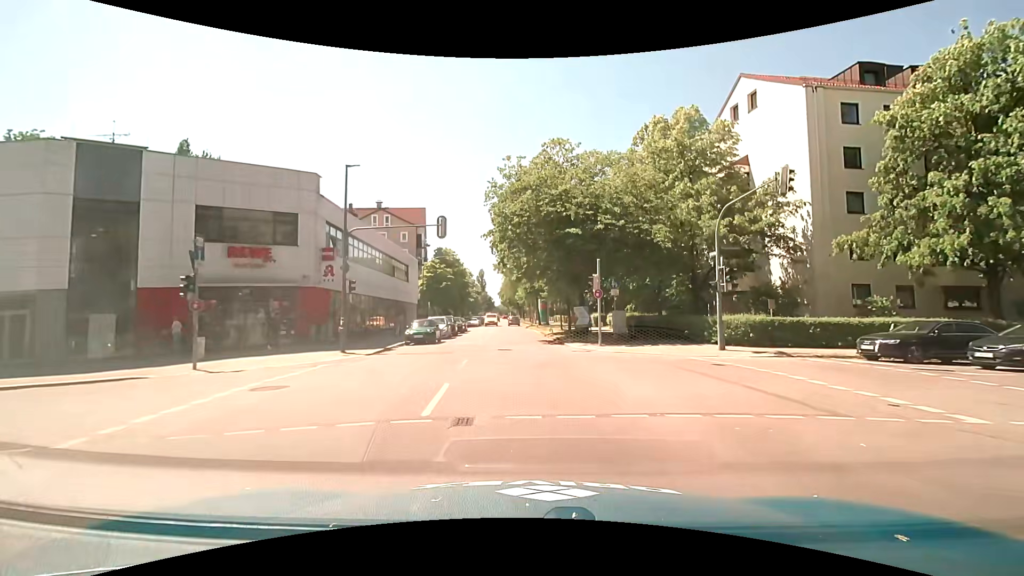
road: tertiary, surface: asphalt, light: Day
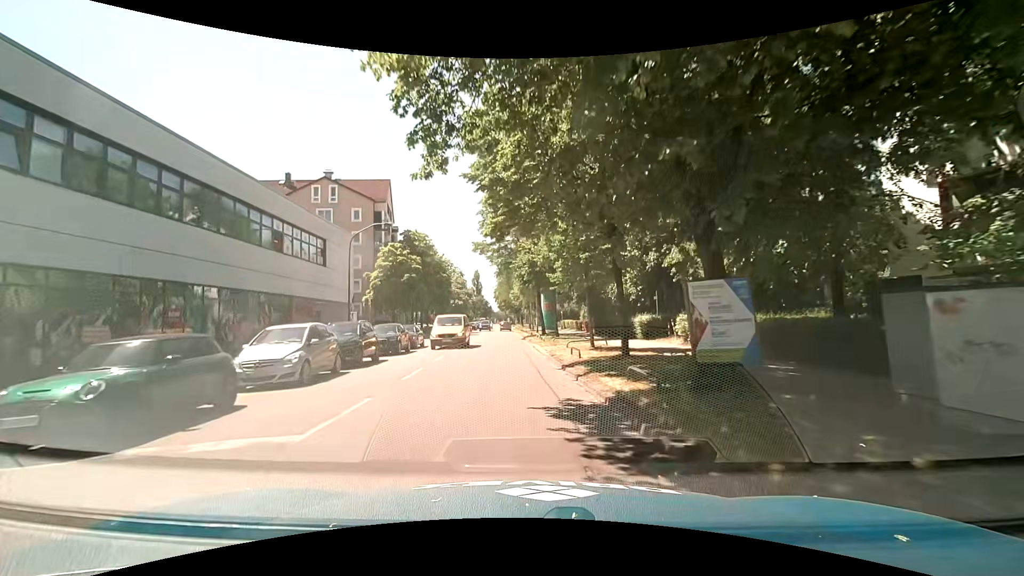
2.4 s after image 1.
(+0.8, +21.6) m; +1°
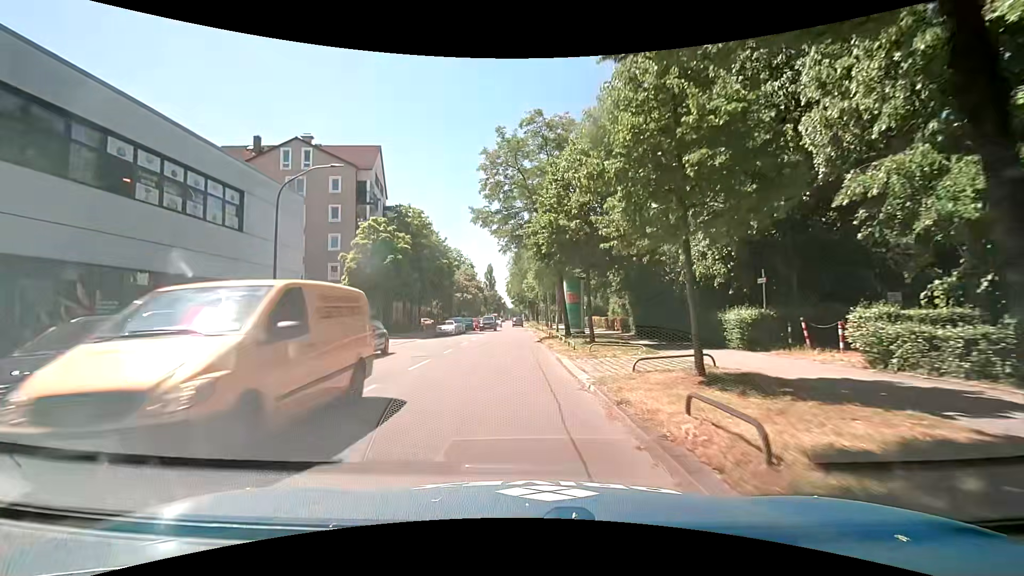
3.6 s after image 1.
(-0.1, +11.4) m; -1°
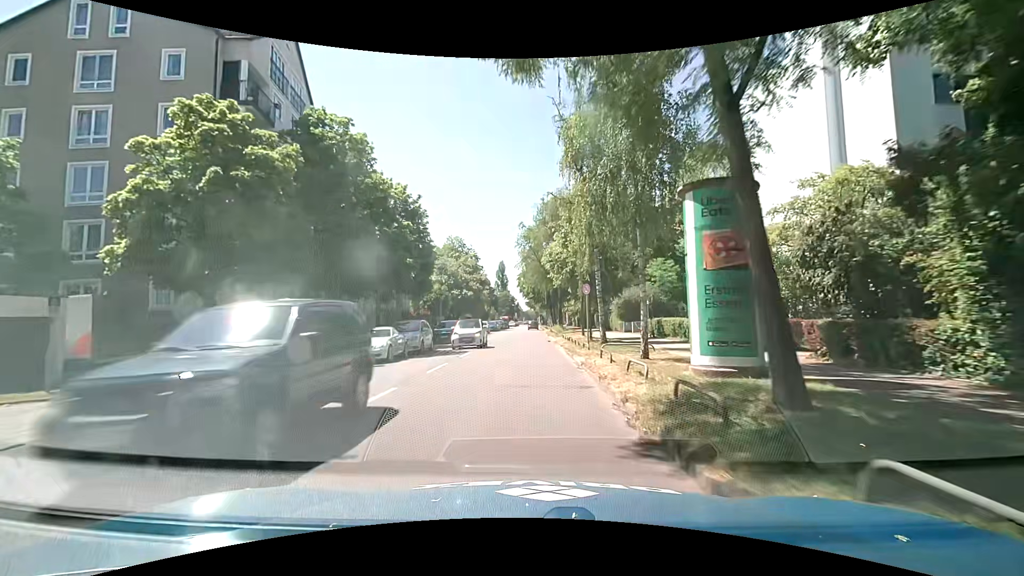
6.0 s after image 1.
(-0.6, +24.3) m; -1°
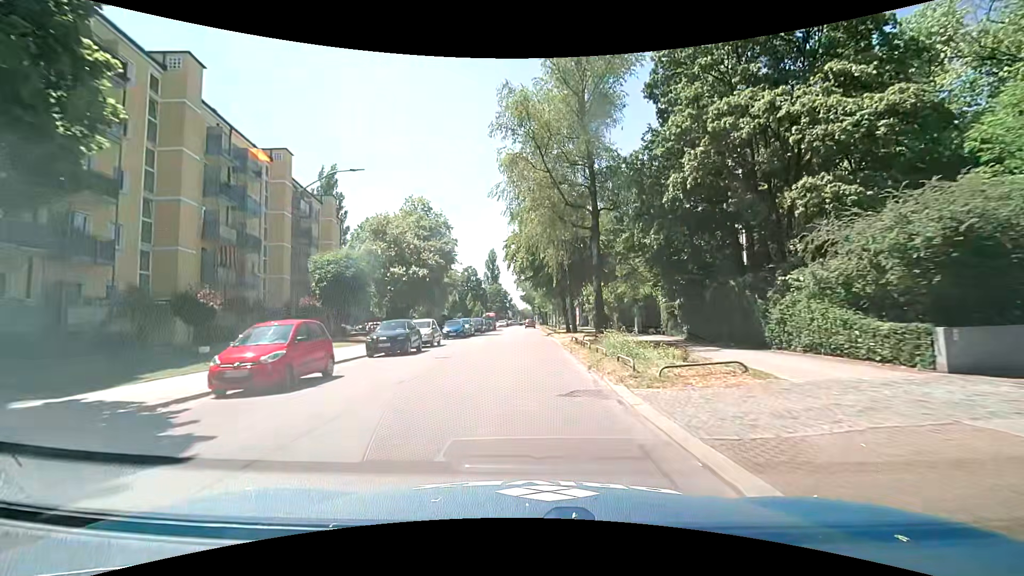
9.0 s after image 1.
(-0.3, +33.7) m; 0°
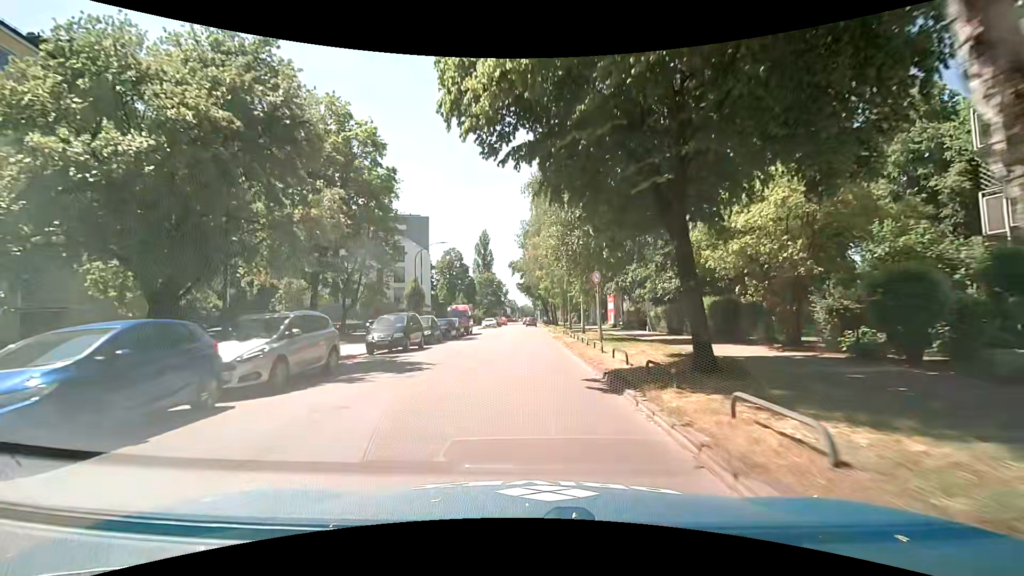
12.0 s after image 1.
(0.0, +33.6) m; -1°
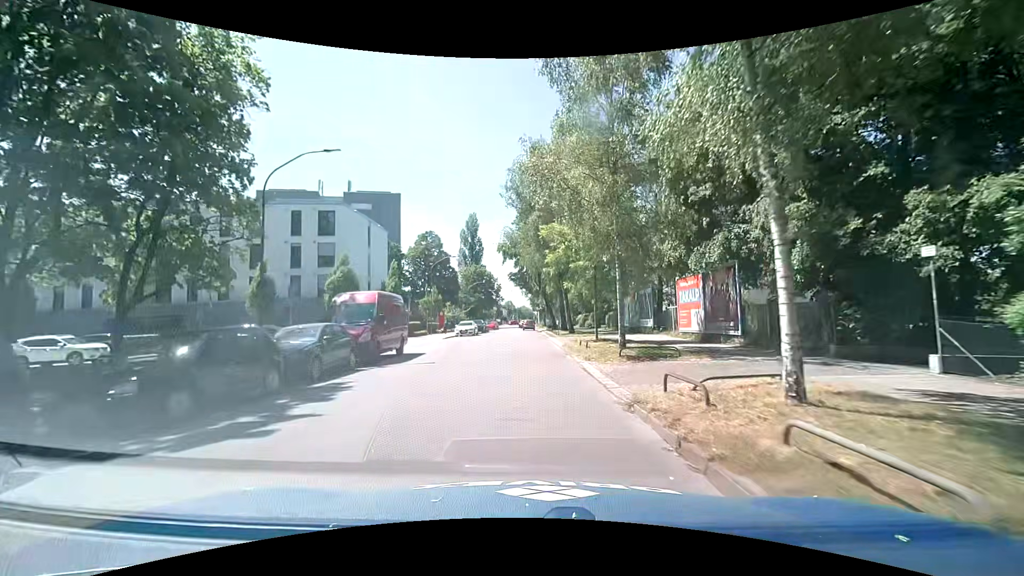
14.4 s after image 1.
(+0.2, +24.7) m; +2°
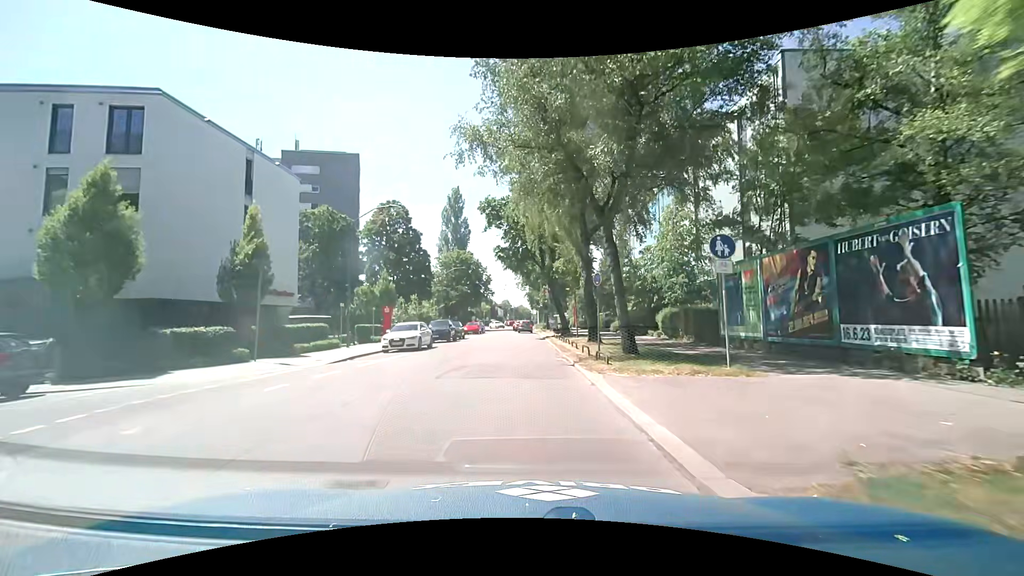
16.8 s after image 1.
(-0.4, +23.0) m; -1°
(0, +10) (0, +20) (0, +30) (0, +40) (0, +50) (-1, +60) (-1, +70) (-1, +80) (-1, +90) (-1, +100) m
